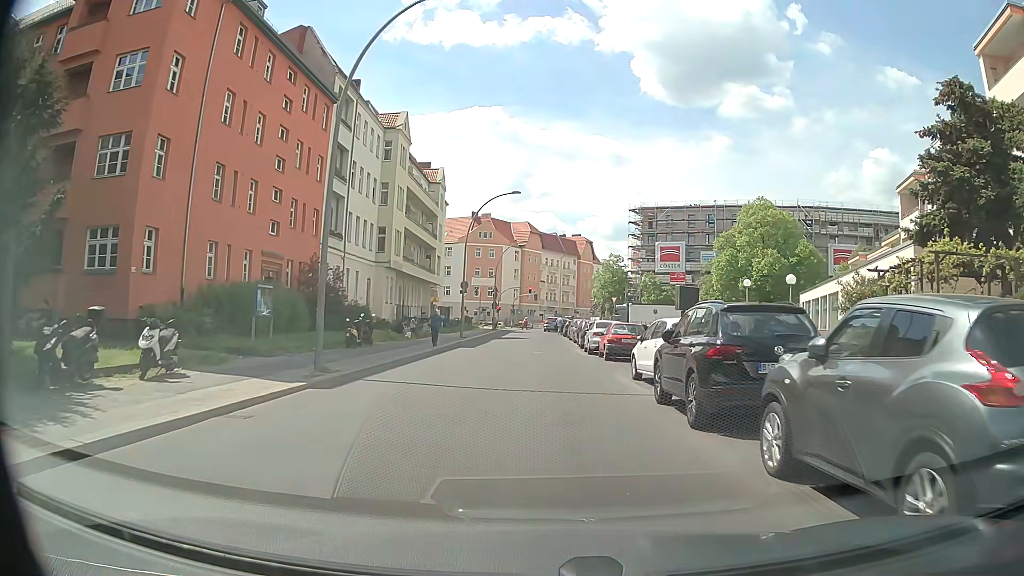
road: residential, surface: asphalt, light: Day
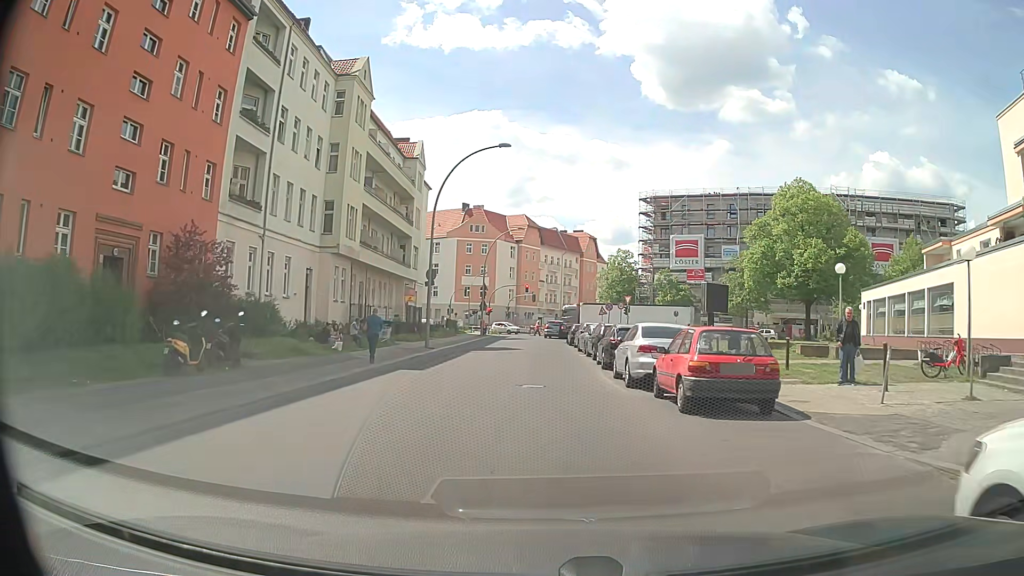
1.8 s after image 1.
(+0.1, +13.5) m; +1°
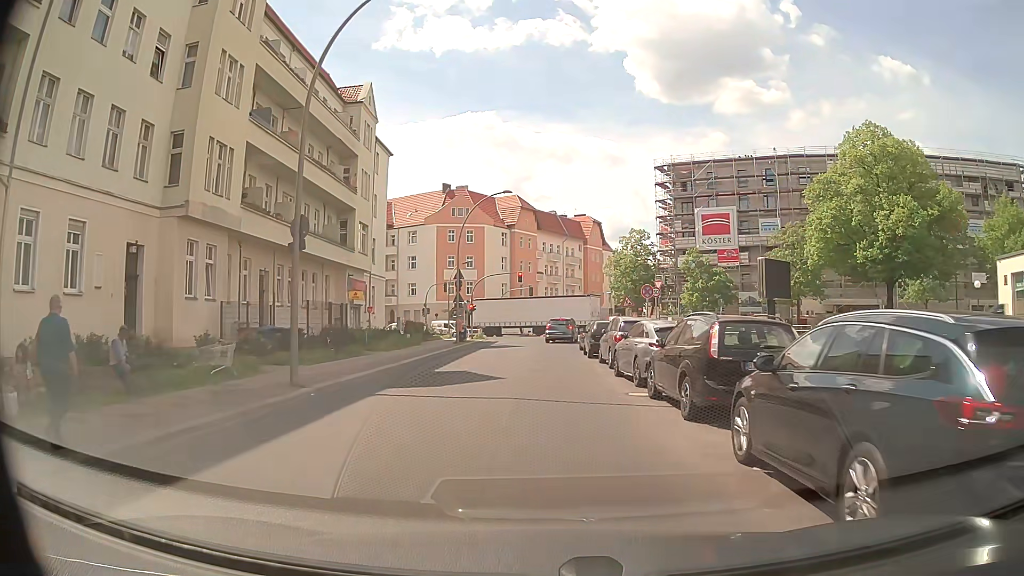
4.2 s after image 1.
(+0.1, +17.9) m; 0°
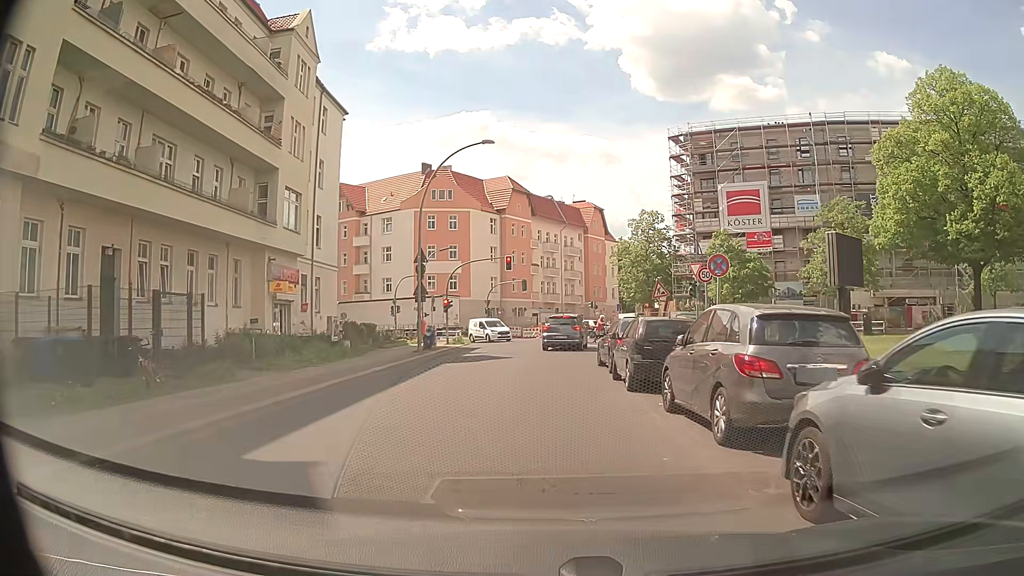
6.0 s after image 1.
(0.0, +12.6) m; 0°
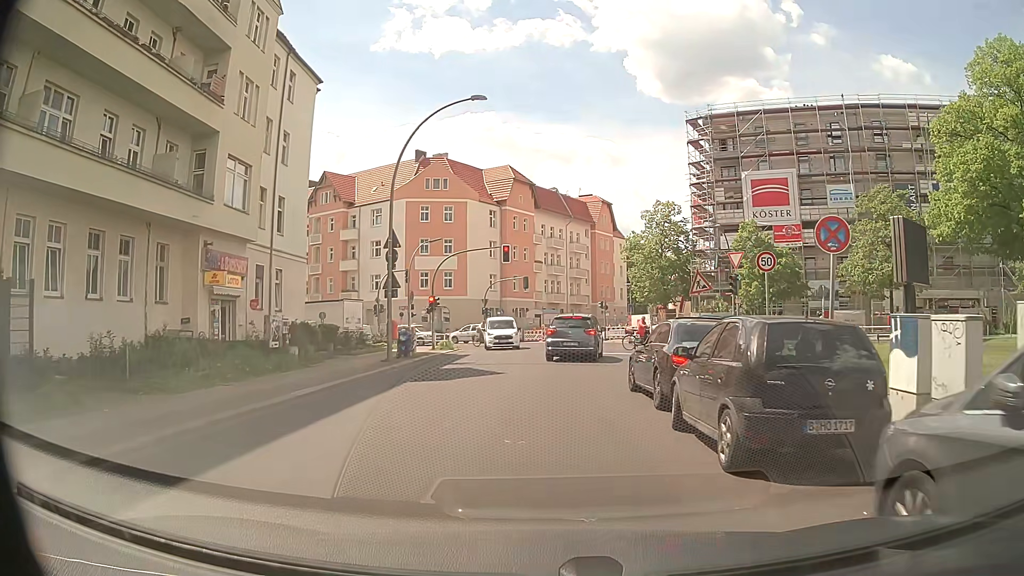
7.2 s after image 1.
(0.0, +6.9) m; 0°
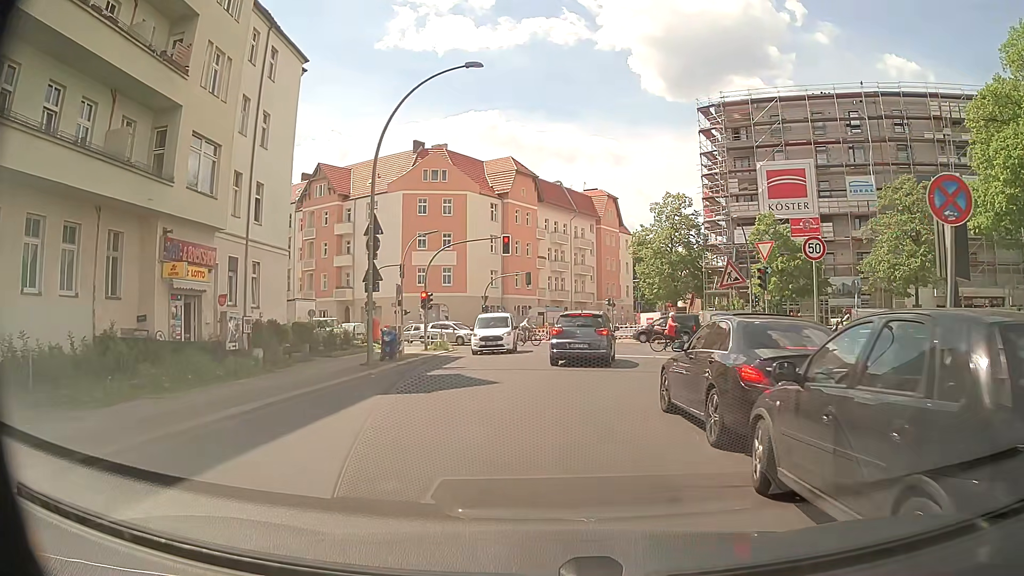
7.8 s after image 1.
(0.0, +3.3) m; 0°
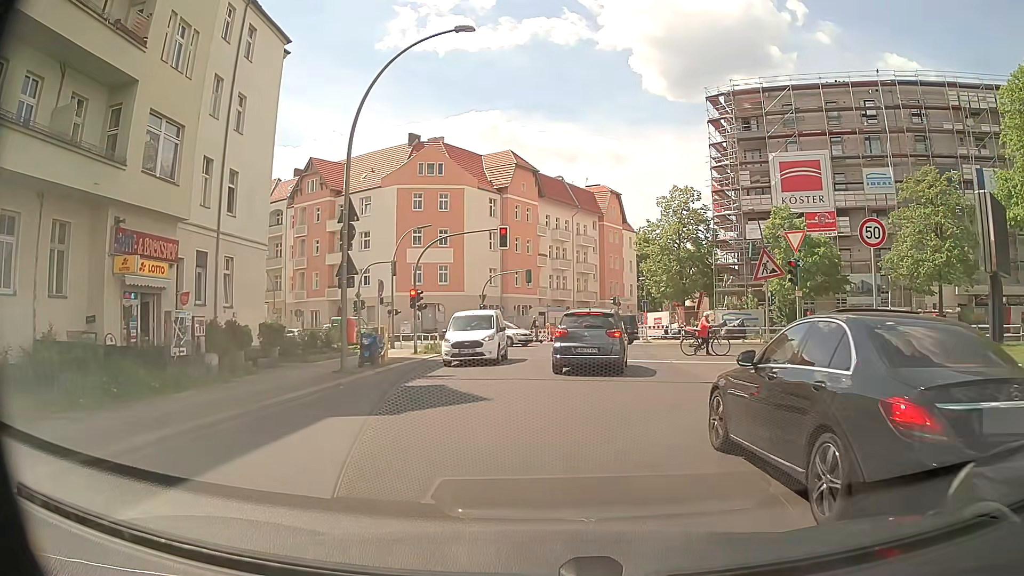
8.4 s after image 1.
(0.0, +3.0) m; 0°
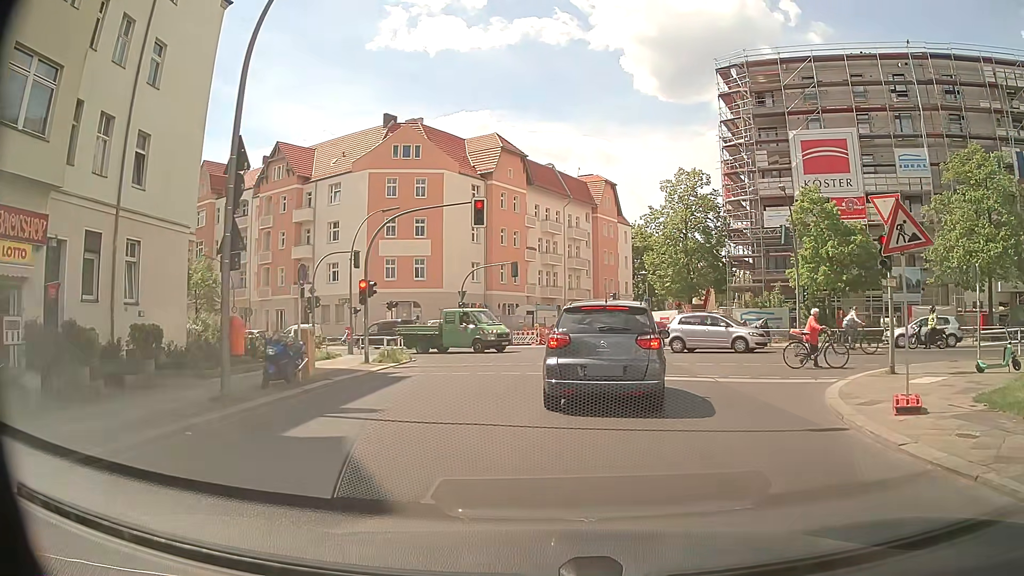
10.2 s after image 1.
(+0.1, +6.7) m; +1°
